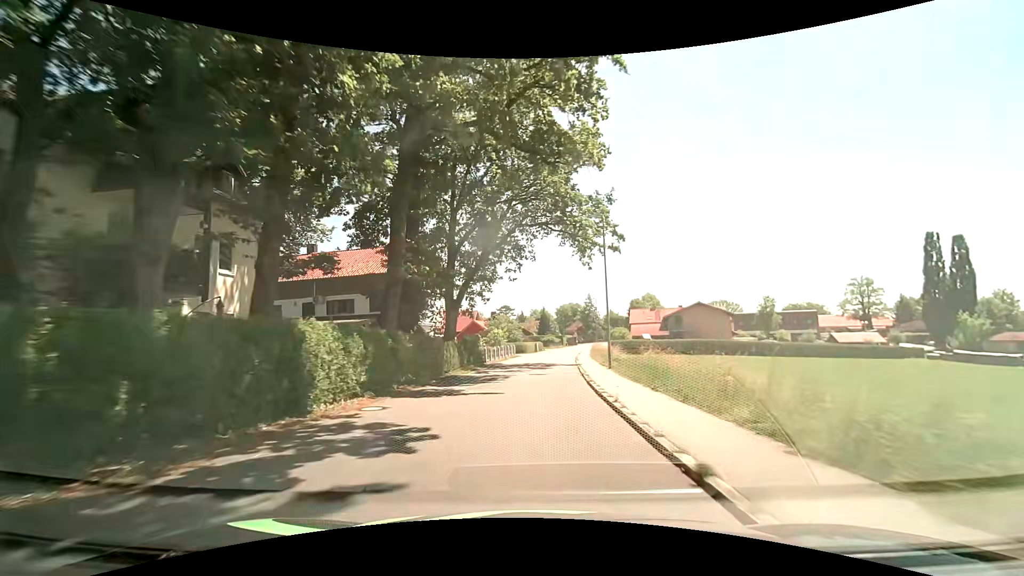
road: residential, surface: asphalt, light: Day
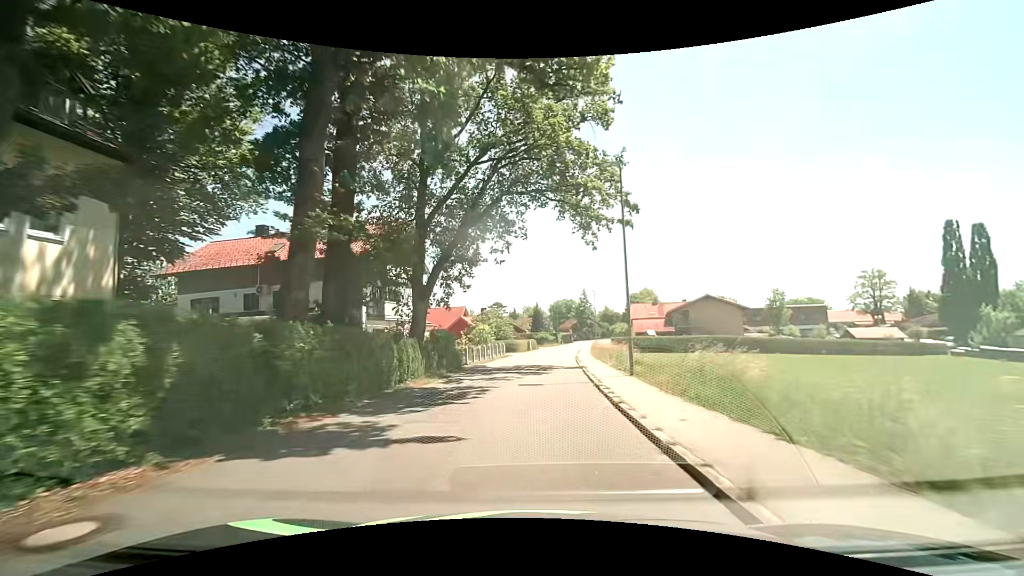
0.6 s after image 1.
(0.0, +7.1) m; 0°
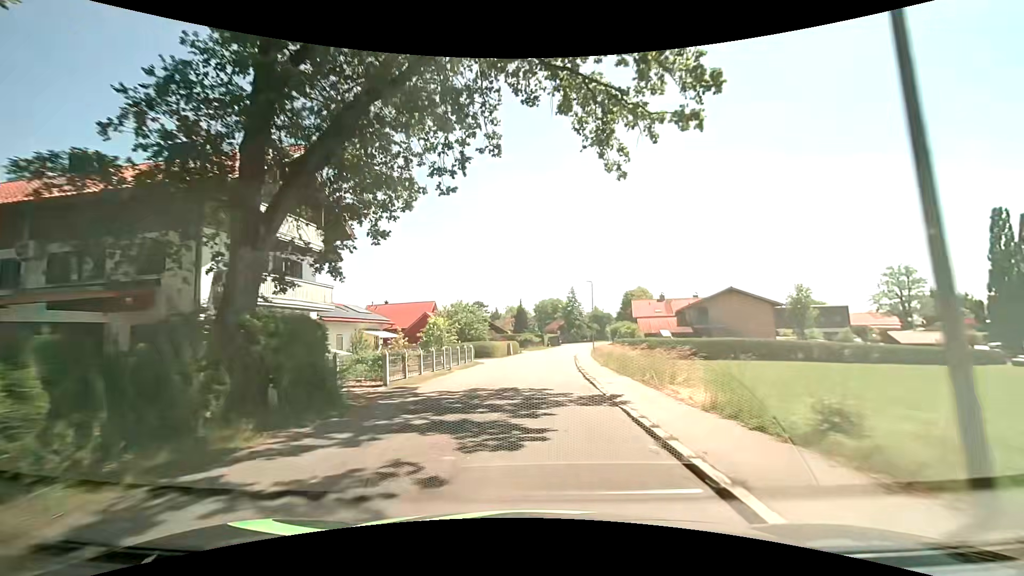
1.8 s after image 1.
(+0.2, +14.1) m; +1°
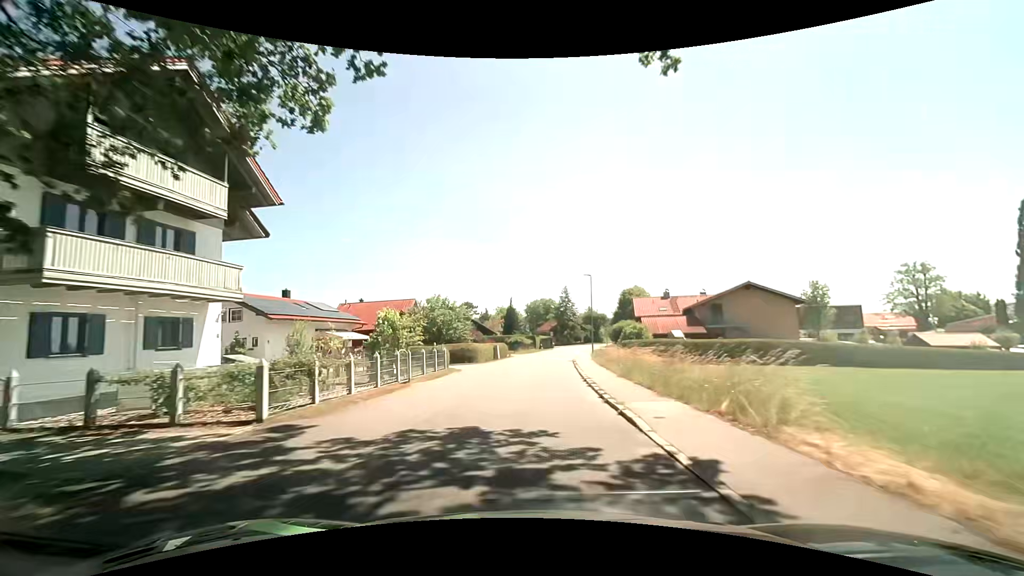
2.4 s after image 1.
(+0.2, +7.1) m; +2°
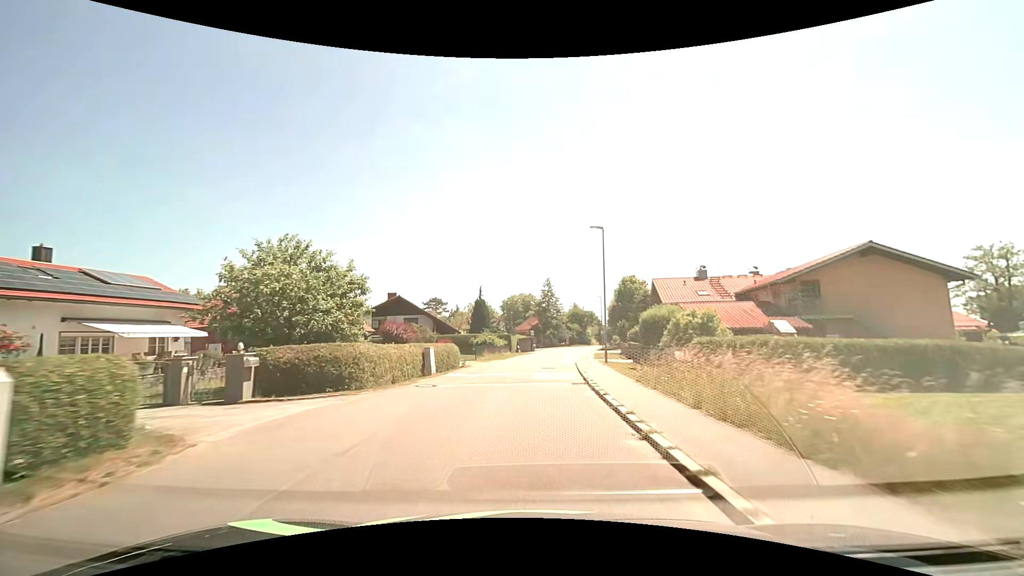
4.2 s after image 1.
(+0.6, +21.1) m; +3°
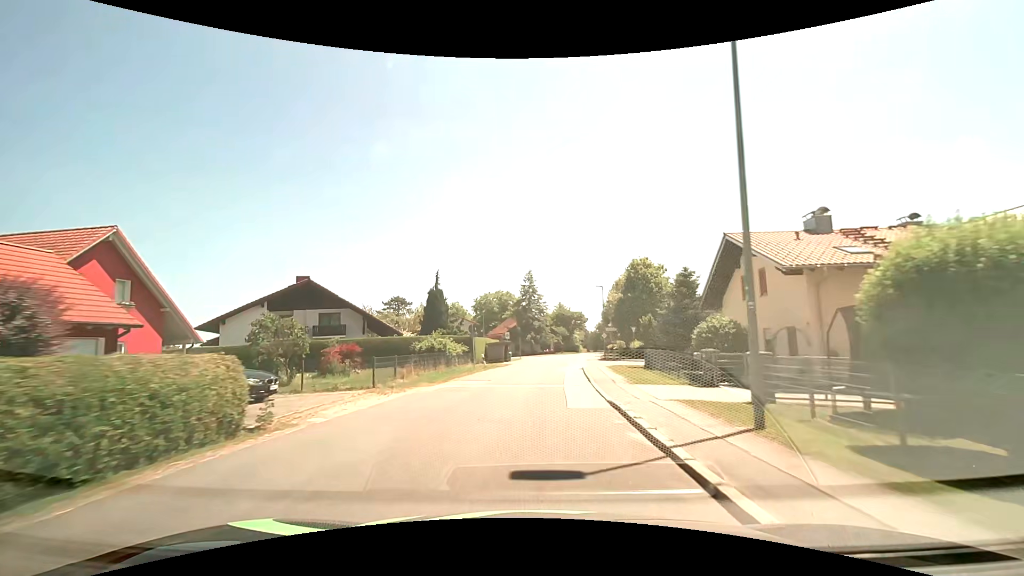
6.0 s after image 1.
(+0.4, +20.9) m; +2°
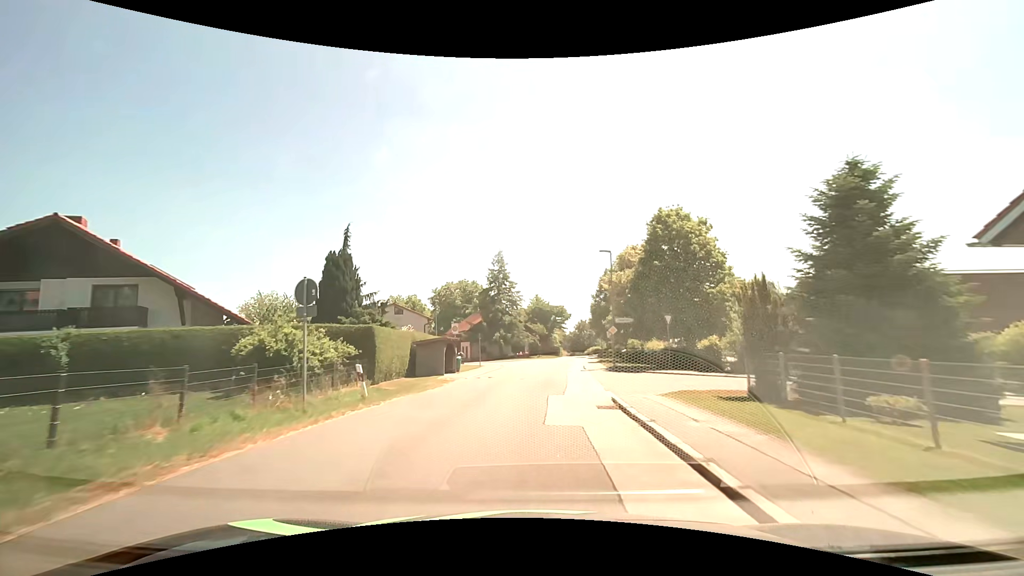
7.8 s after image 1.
(+0.6, +20.8) m; +3°
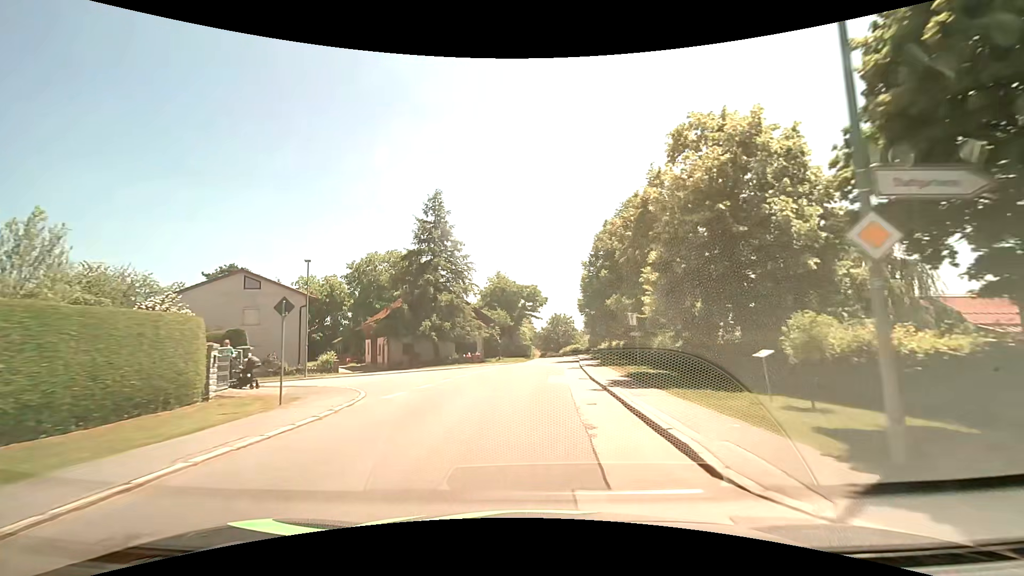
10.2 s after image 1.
(+1.2, +28.0) m; +4°
(0, +10) (0, +20) (+1, +30) (+2, +40) (+3, +50) (+4, +60) (+4, +70) (+5, +80) (+5, +90) (+5, +100) m
